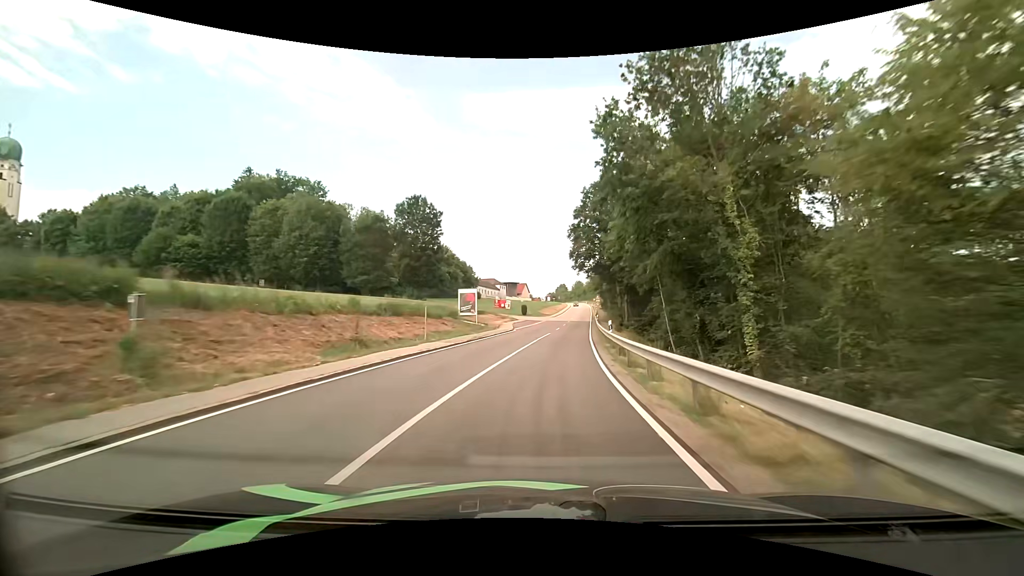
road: tertiary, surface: asphalt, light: Day
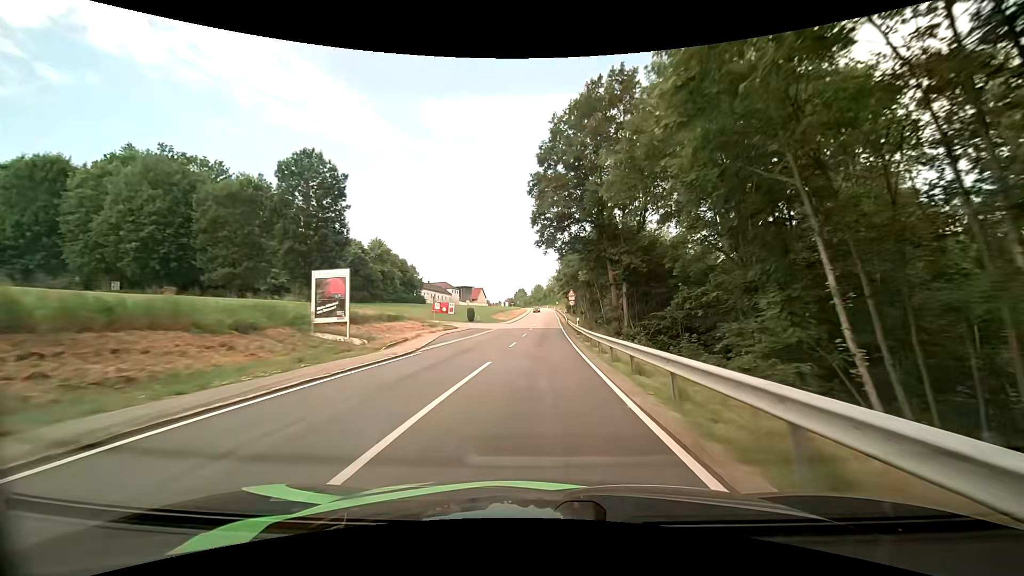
(+1.1, +23.6) m; +5°
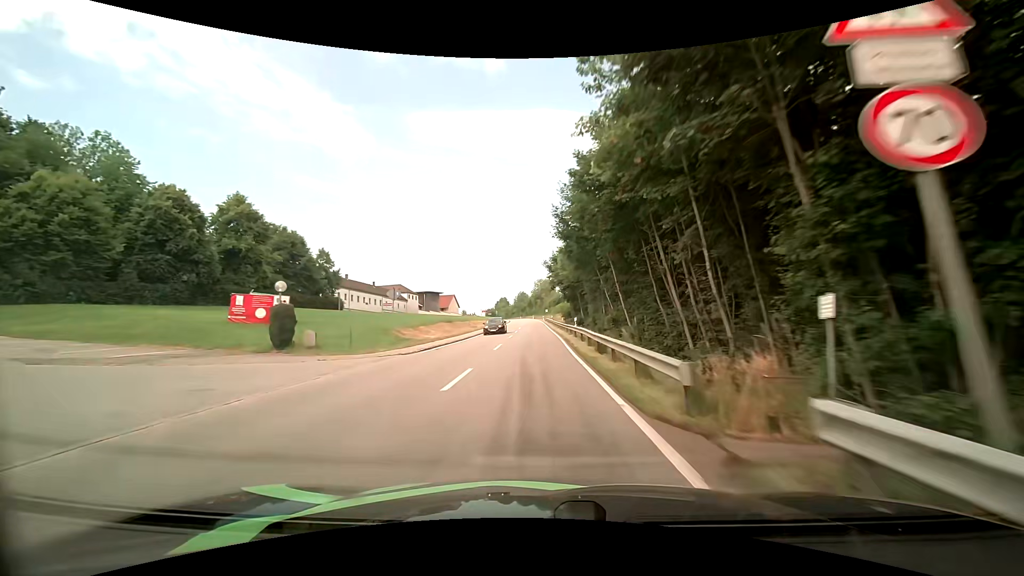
(+1.0, +49.6) m; +2°
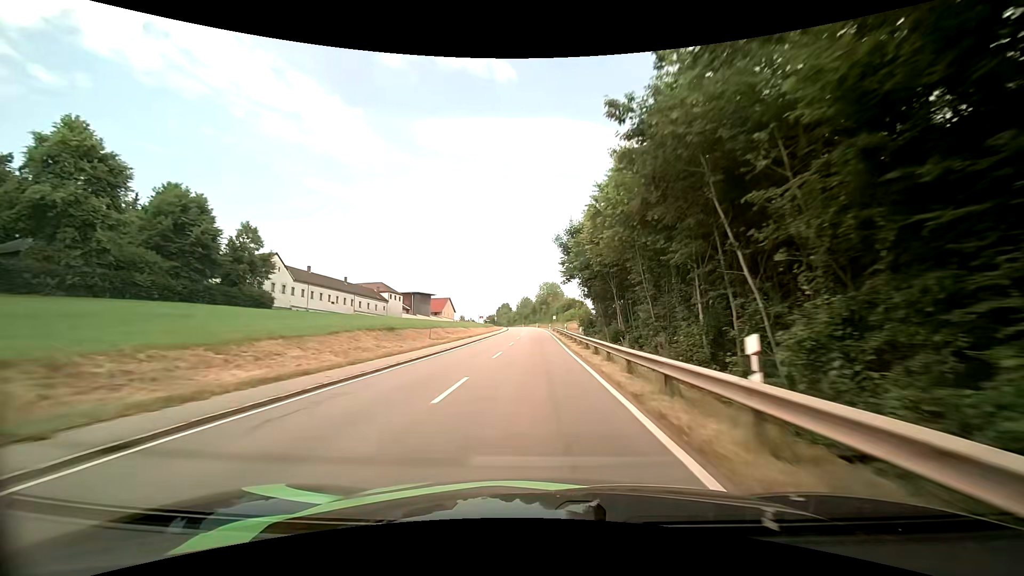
(-0.1, +25.7) m; 0°
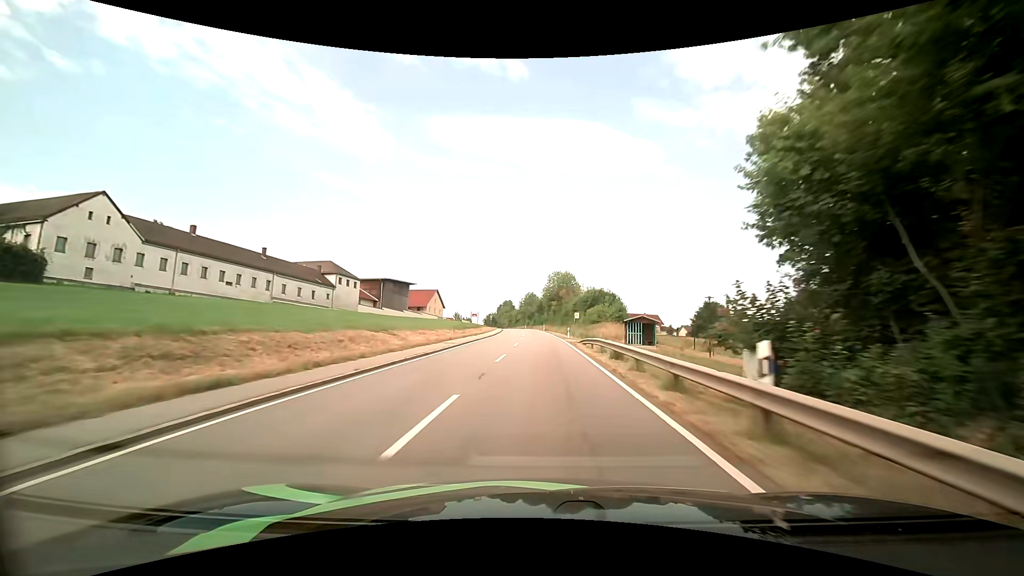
(-0.4, +39.8) m; -1°
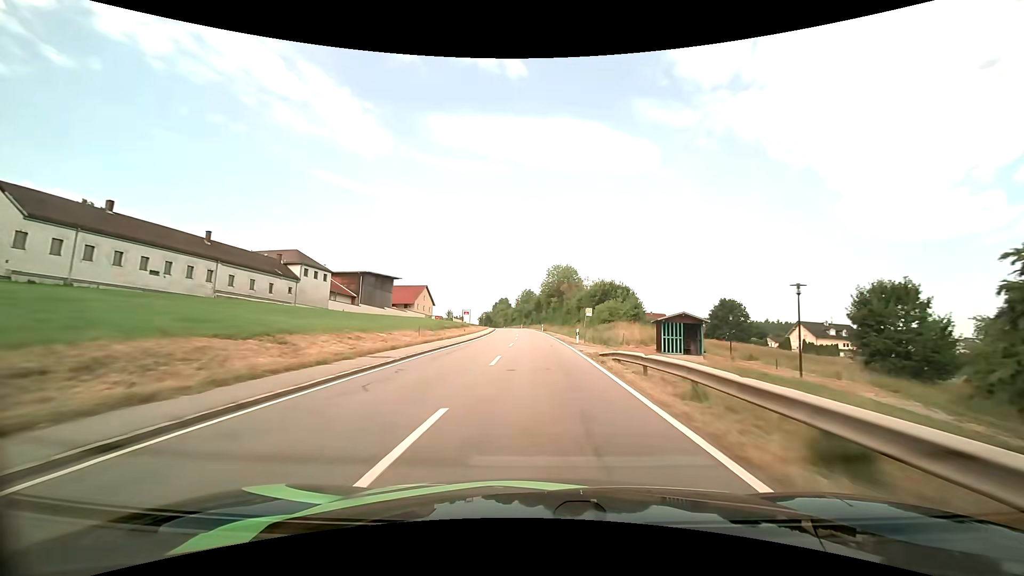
(+0.1, +13.5) m; 0°
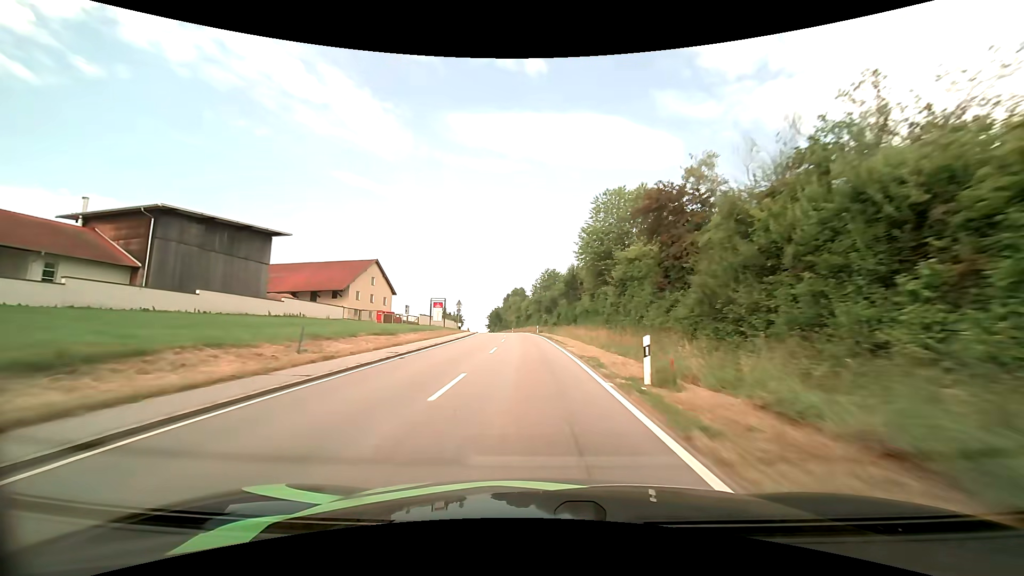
(-0.8, +67.6) m; -3°
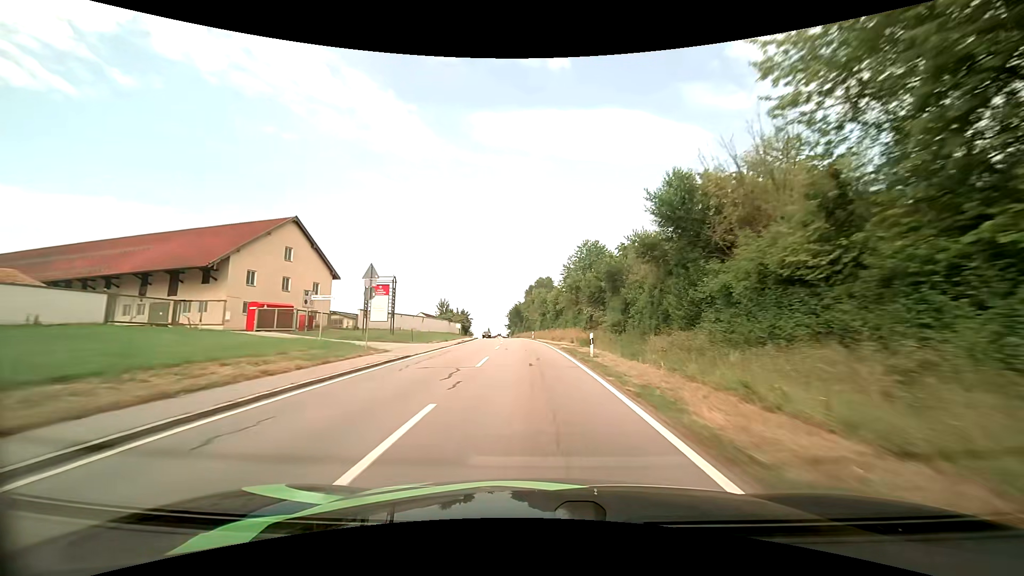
(-1.0, +40.4) m; -3°
(0, +10) (0, +20) (-1, +30) (-1, +40) (-2, +50) (-2, +60) (-3, +70) (-4, +80) (-5, +90) (-6, +100) m
